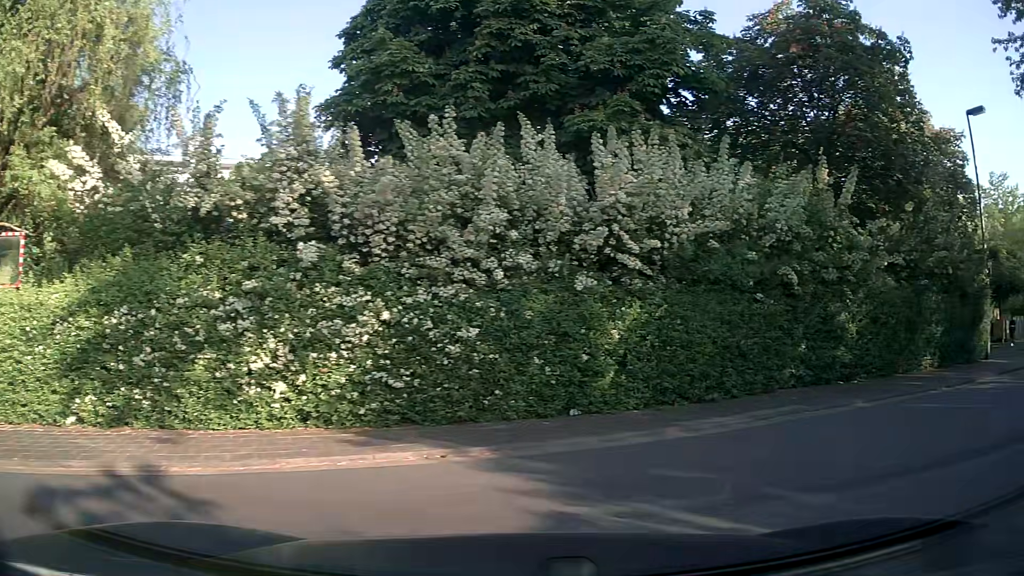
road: residential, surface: asphalt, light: Day
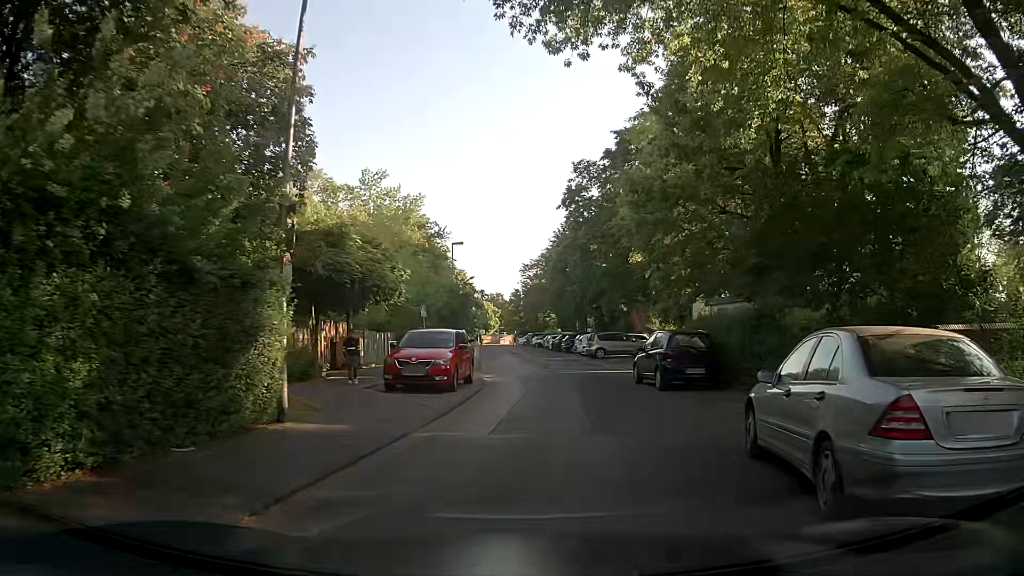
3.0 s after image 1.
(+7.2, +9.3) m; +55°
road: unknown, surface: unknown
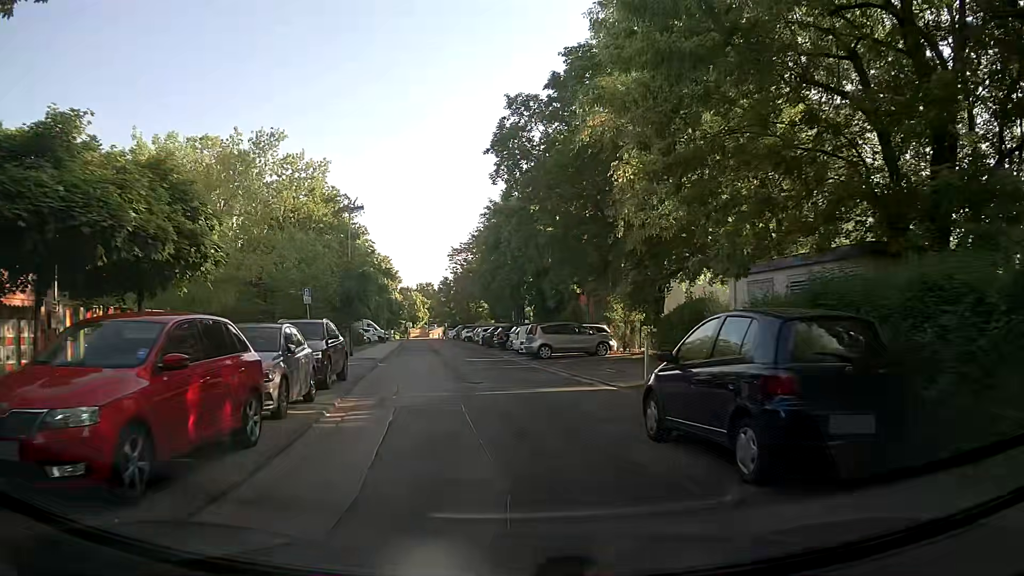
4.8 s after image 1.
(+0.9, +11.3) m; +5°
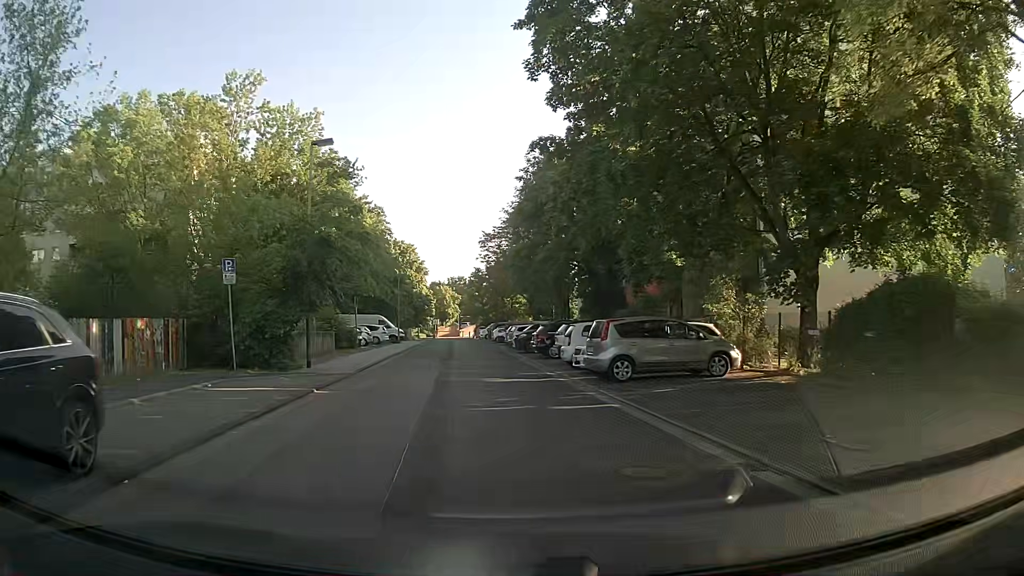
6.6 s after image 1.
(-0.2, +12.9) m; -1°
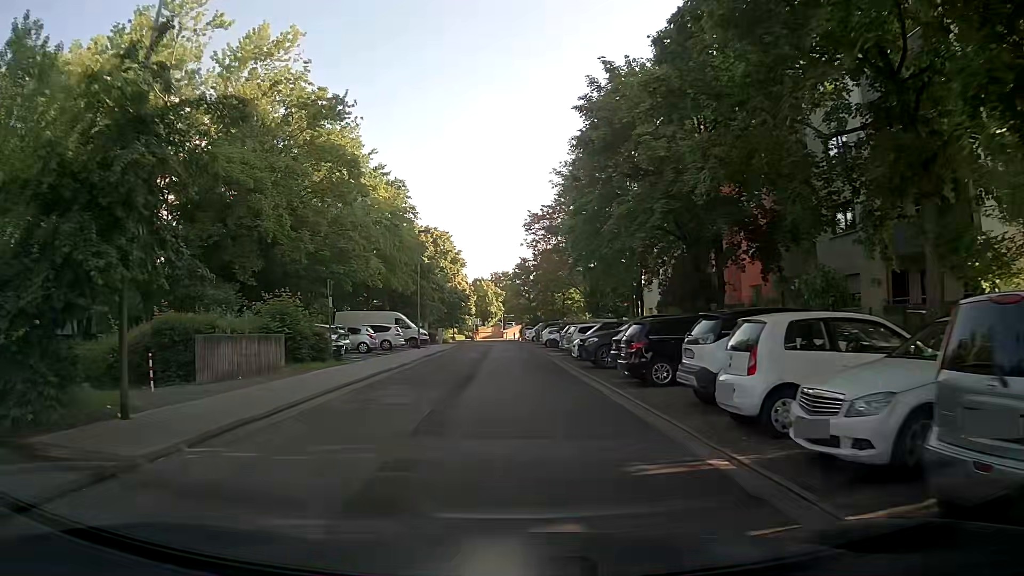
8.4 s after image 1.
(-0.7, +13.6) m; -5°
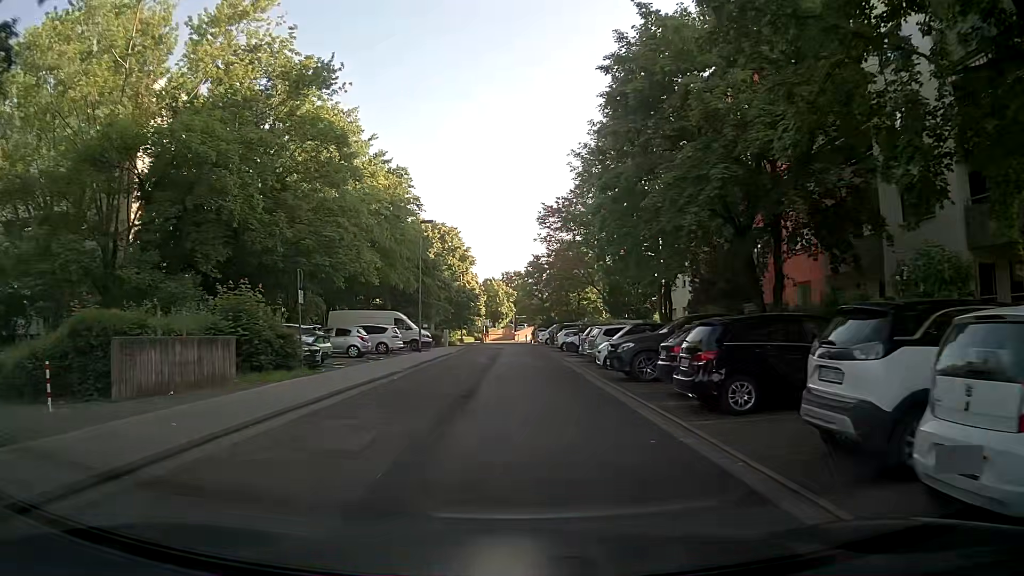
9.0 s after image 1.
(-0.1, +4.7) m; 0°
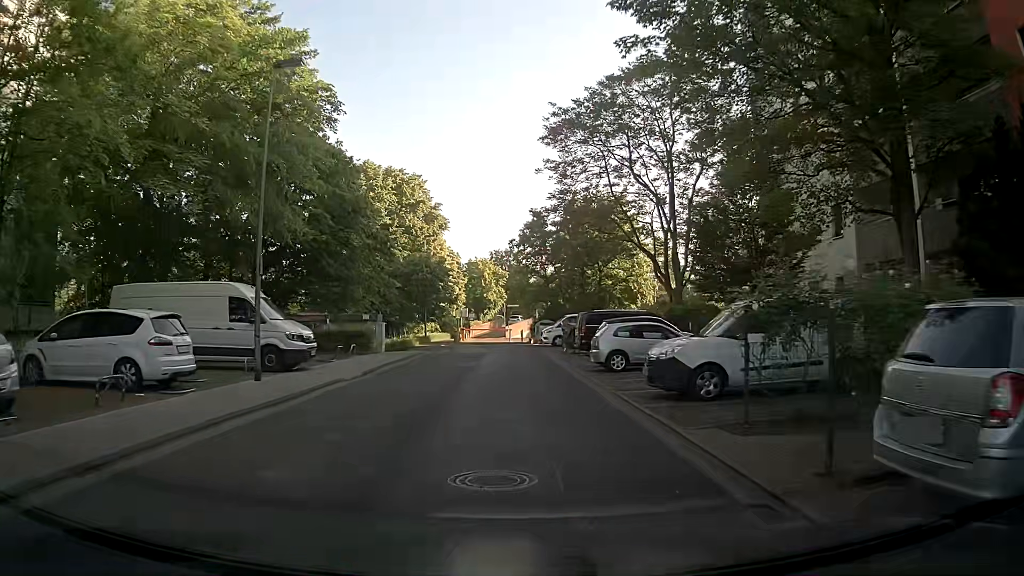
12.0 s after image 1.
(-0.5, +24.7) m; -1°
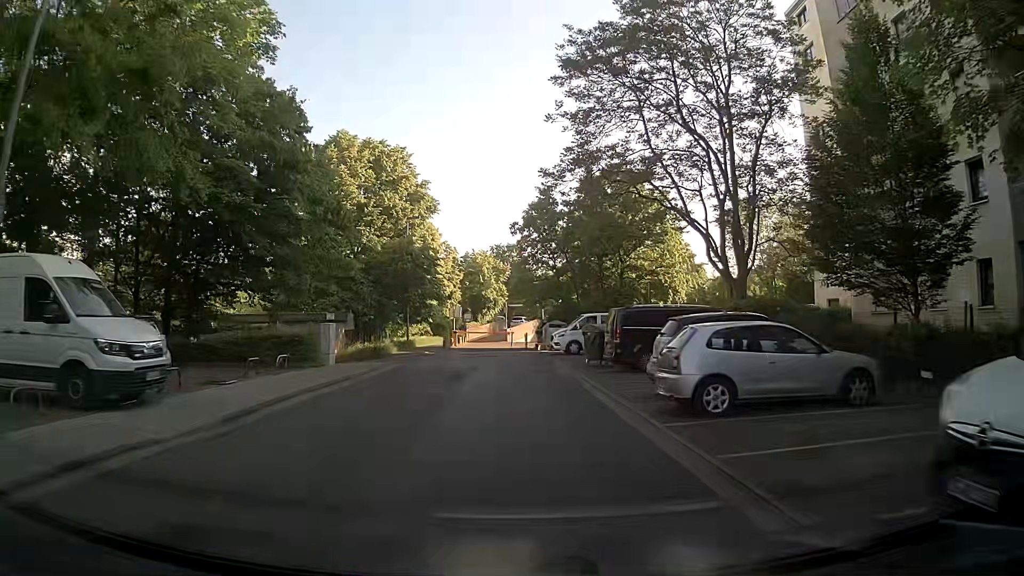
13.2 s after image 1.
(-0.1, +9.1) m; -1°
